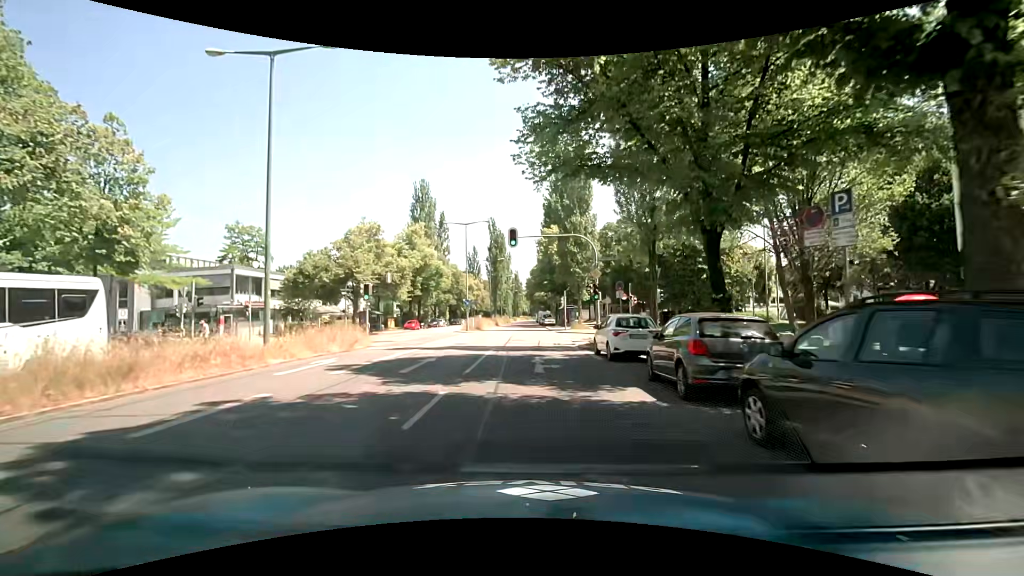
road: secondary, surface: asphalt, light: Day
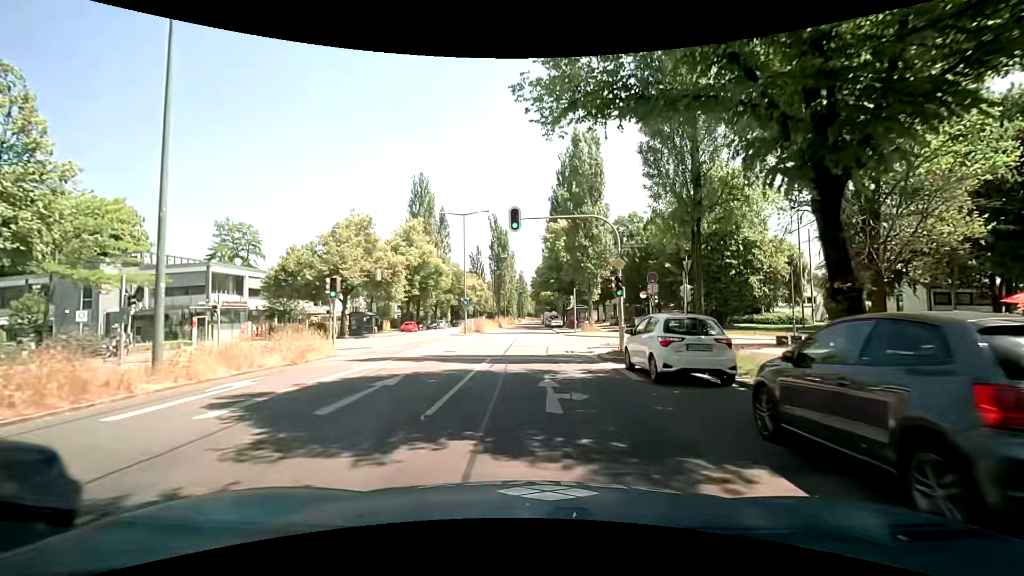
(0.0, +5.0) m; 0°
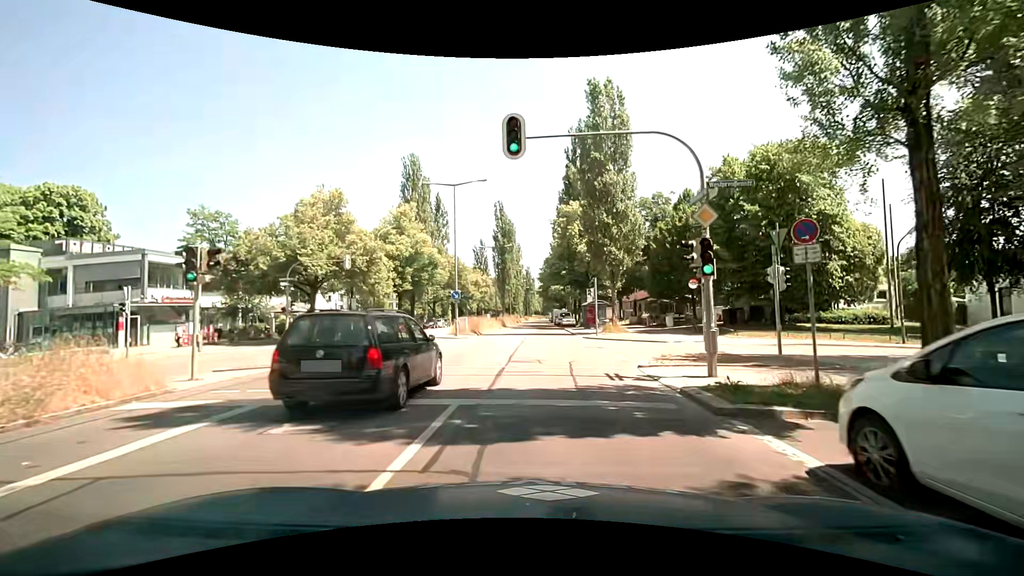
(-0.1, +9.0) m; +1°
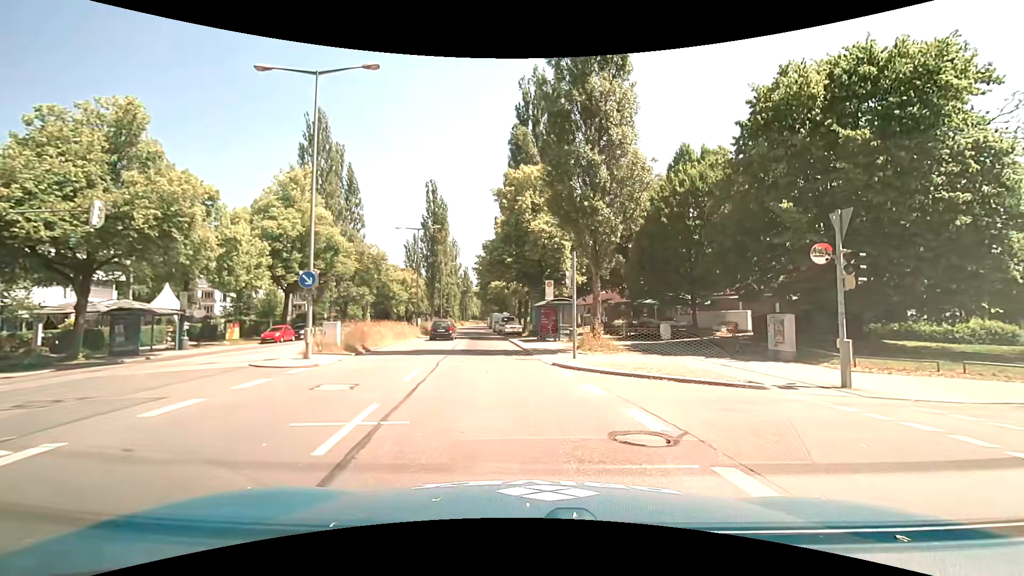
(0.0, +15.3) m; +5°
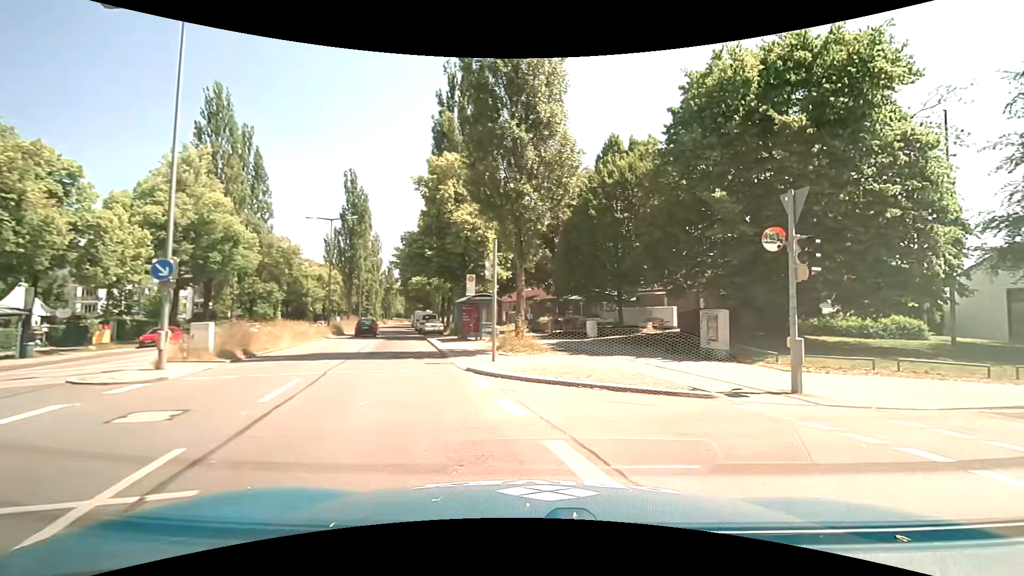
(+0.2, +2.3) m; +9°
